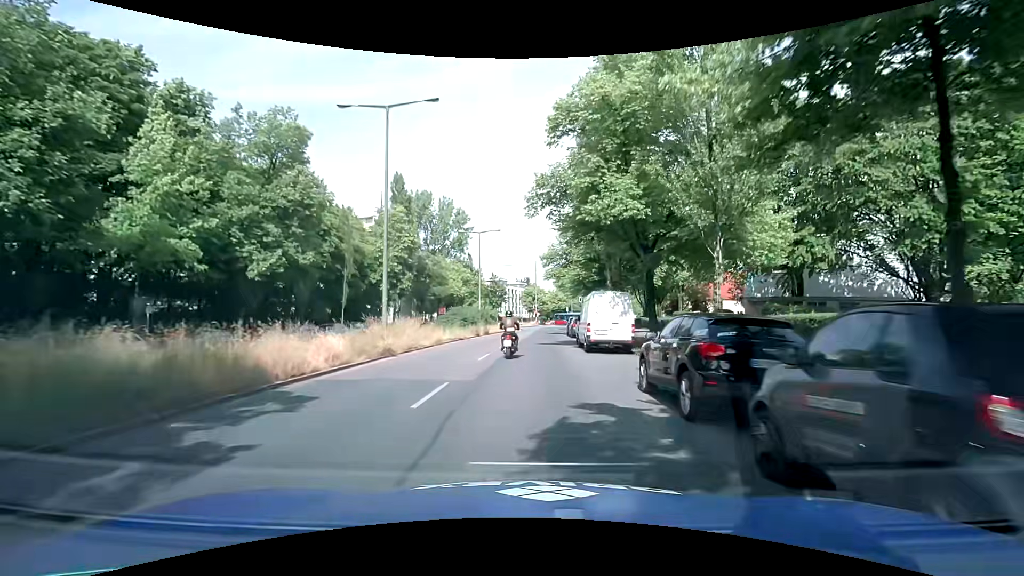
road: secondary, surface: asphalt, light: Day
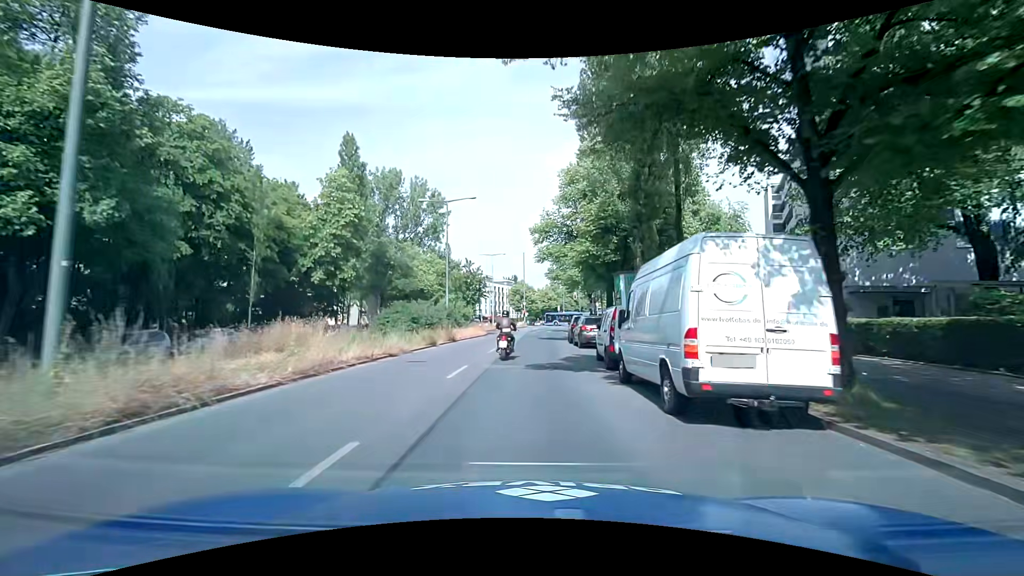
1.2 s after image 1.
(+0.1, +13.9) m; +1°
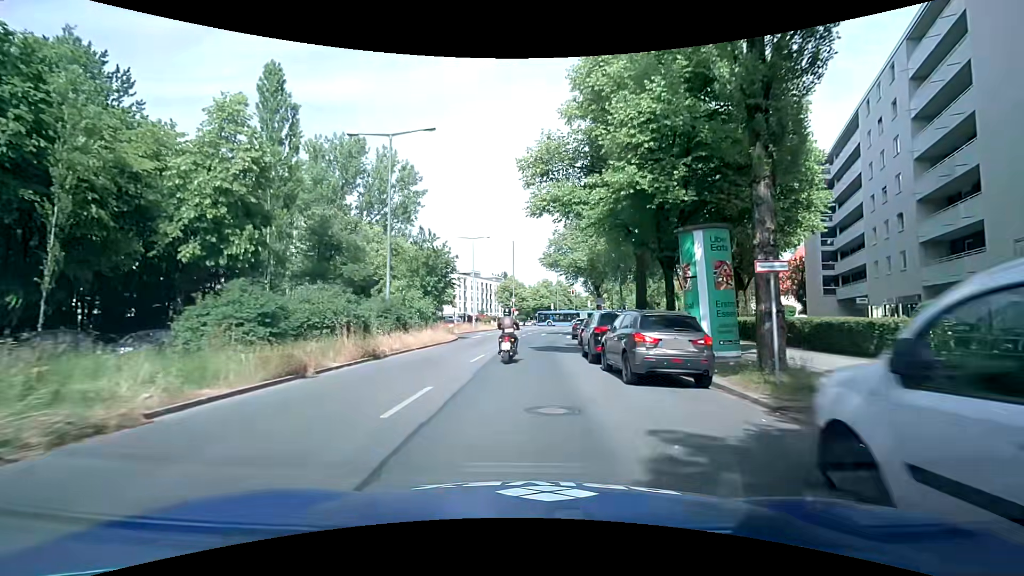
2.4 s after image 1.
(+0.1, +13.6) m; 0°
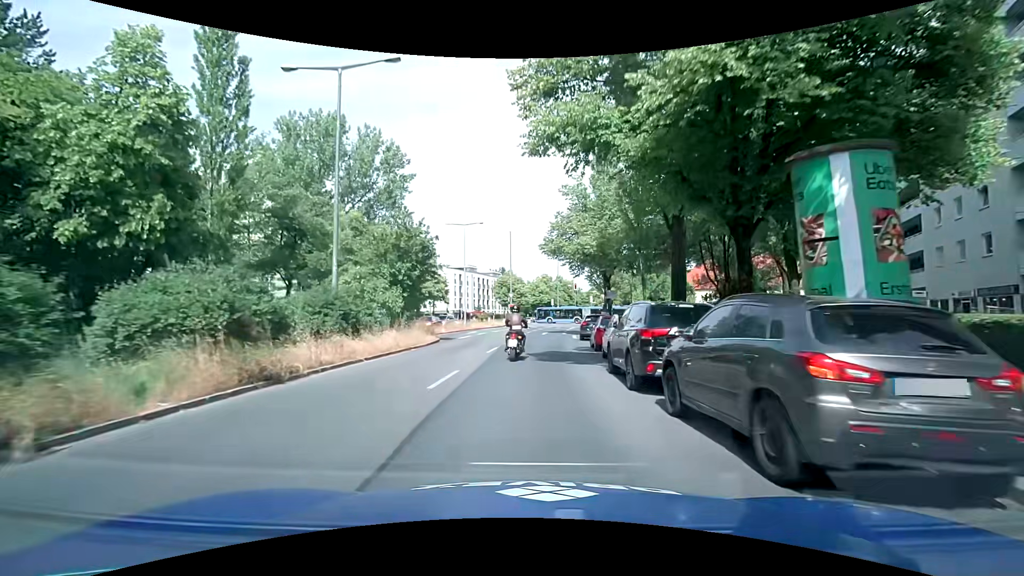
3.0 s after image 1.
(+0.1, +6.3) m; 0°
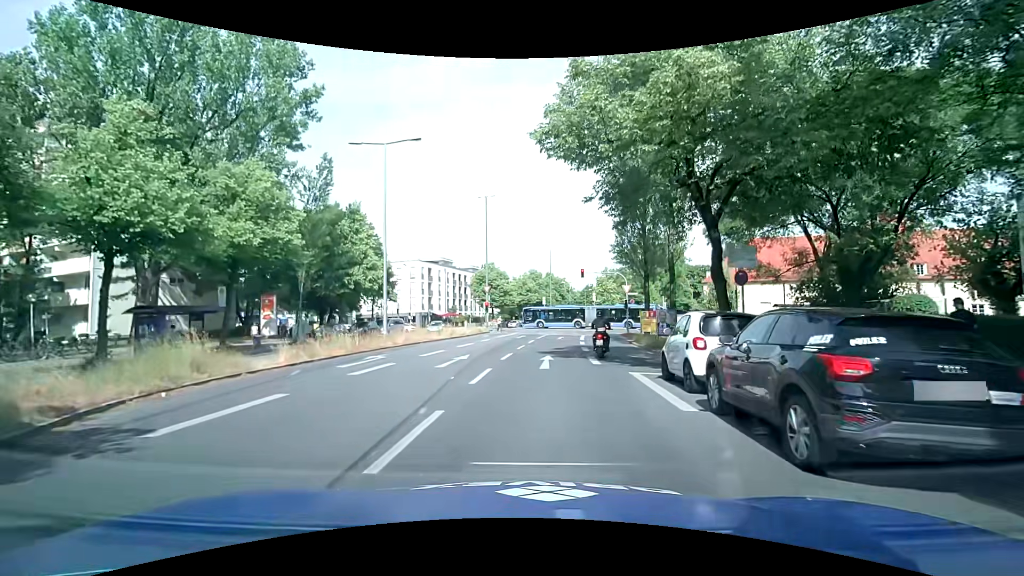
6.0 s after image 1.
(+0.6, +23.3) m; +2°
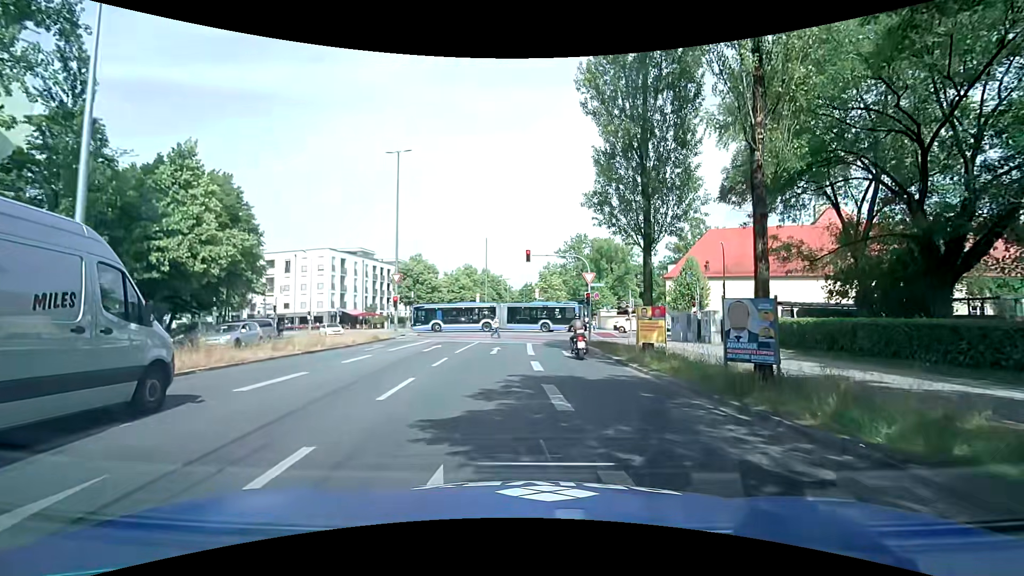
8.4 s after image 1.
(+0.7, +13.9) m; +7°
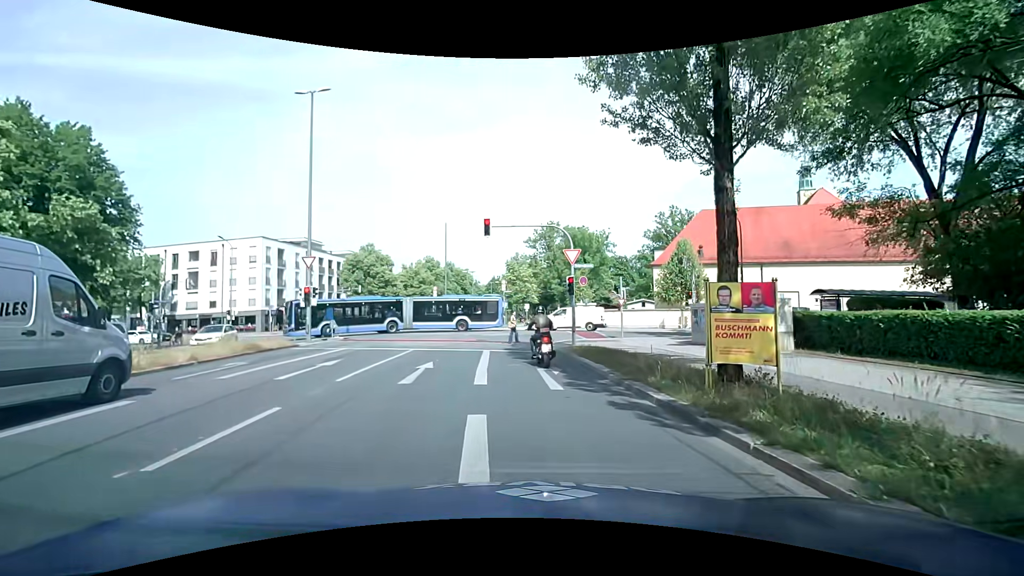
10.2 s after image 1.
(+0.5, +9.5) m; +6°
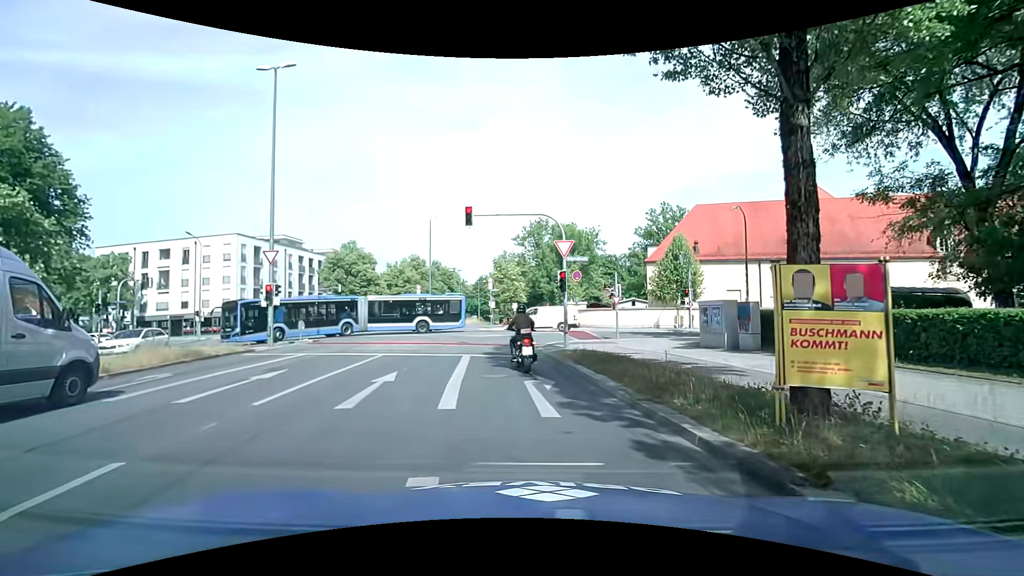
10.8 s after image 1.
(0.0, +2.5) m; +2°
